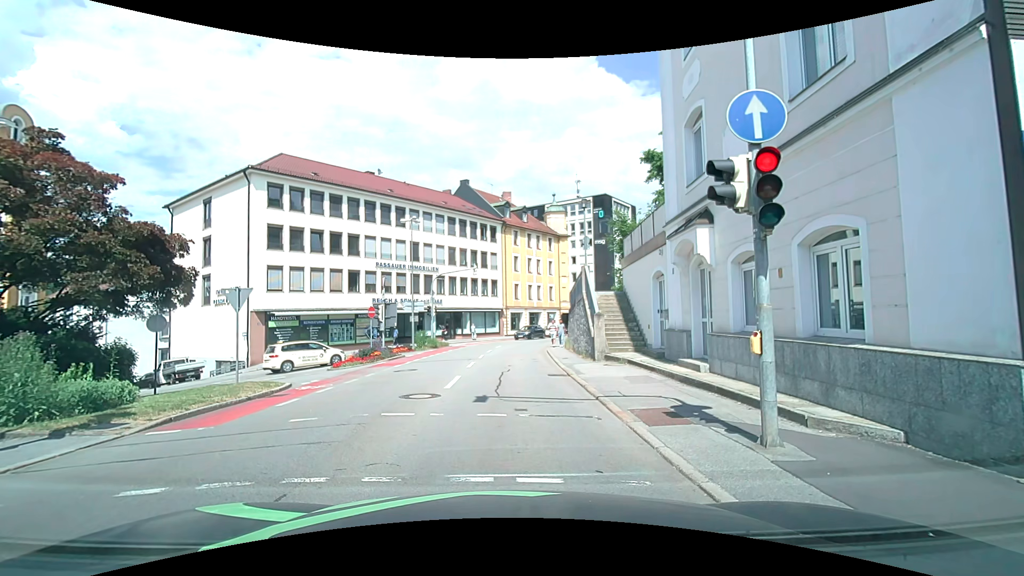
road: tertiary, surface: asphalt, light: Day
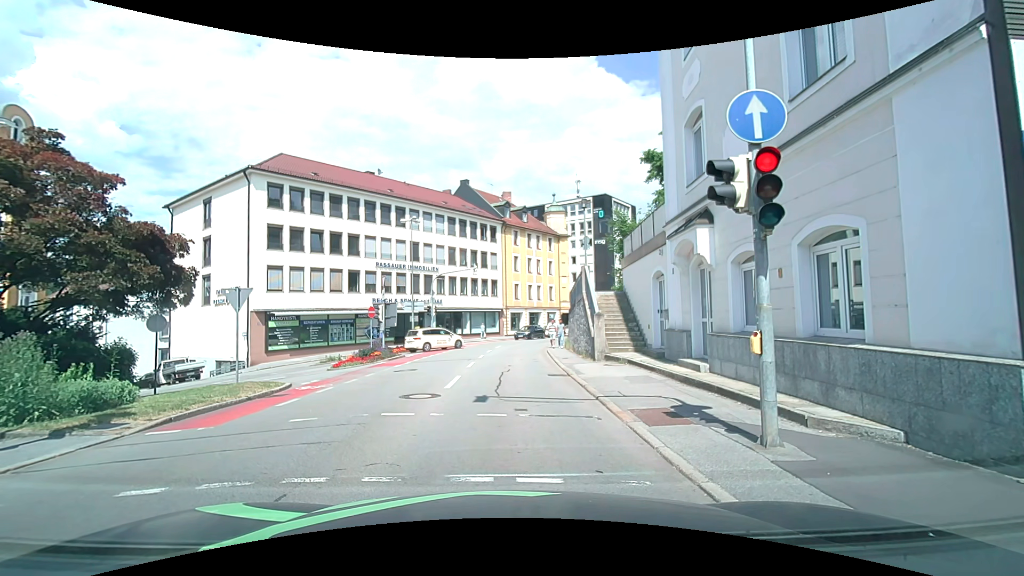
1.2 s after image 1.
(0.0, 0.0) m; 0°
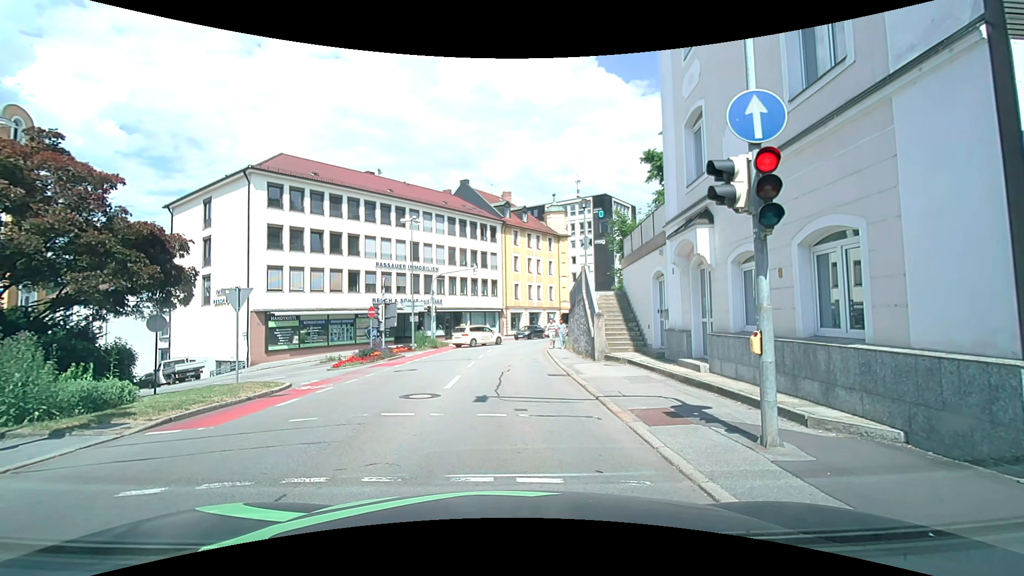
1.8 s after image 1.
(0.0, 0.0) m; 0°
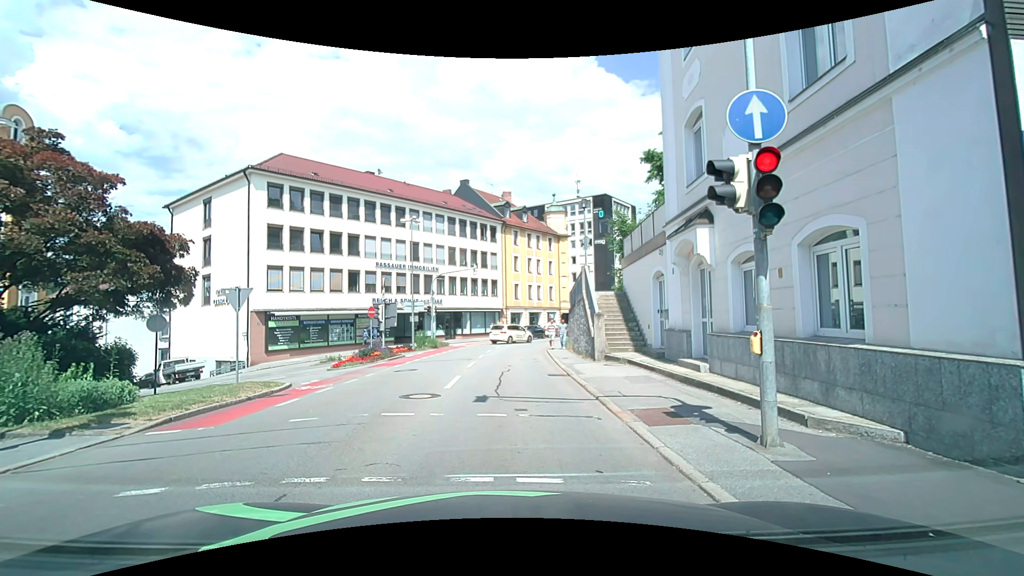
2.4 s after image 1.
(0.0, 0.0) m; 0°
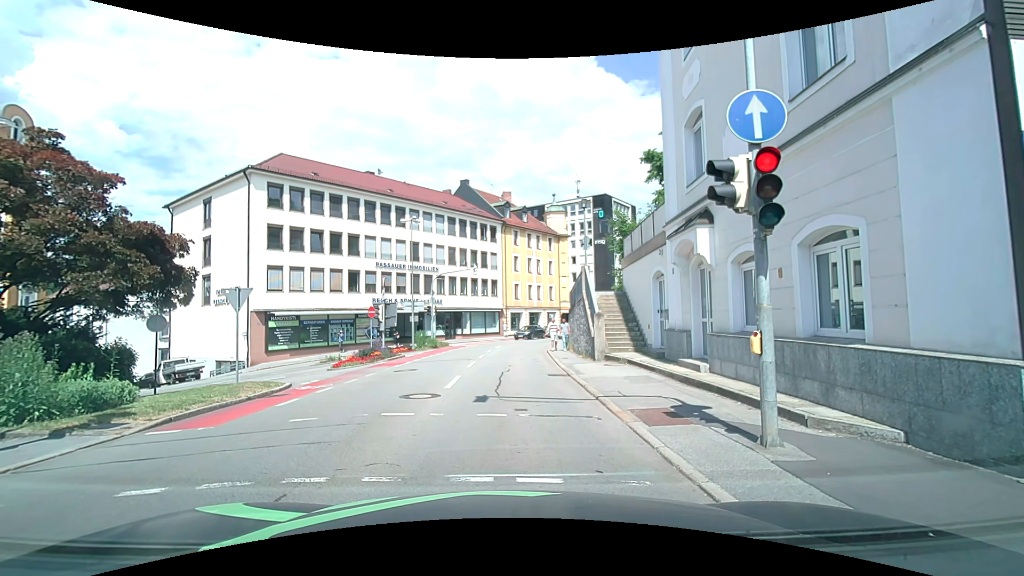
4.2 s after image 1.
(0.0, 0.0) m; 0°
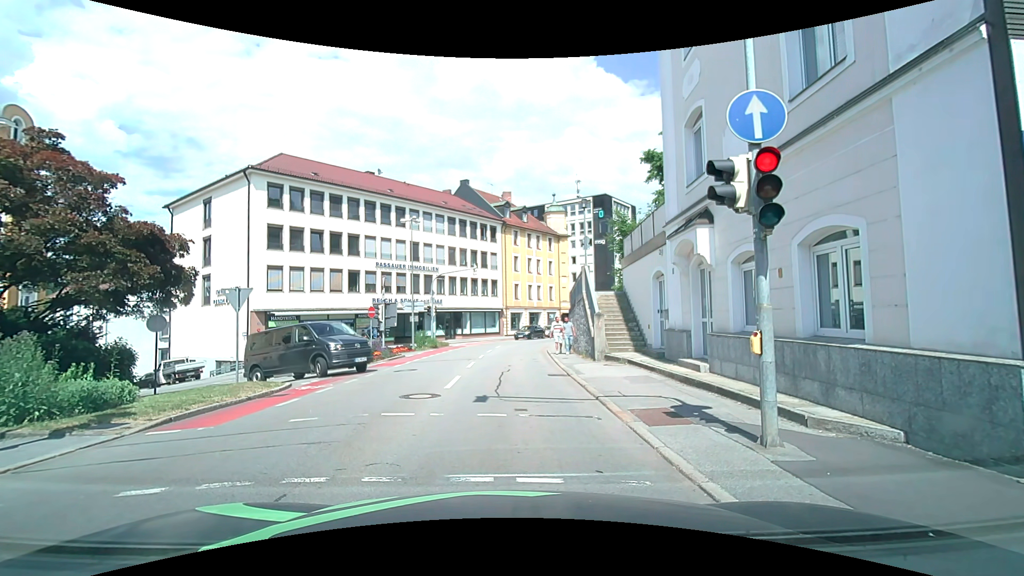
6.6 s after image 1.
(0.0, 0.0) m; 0°
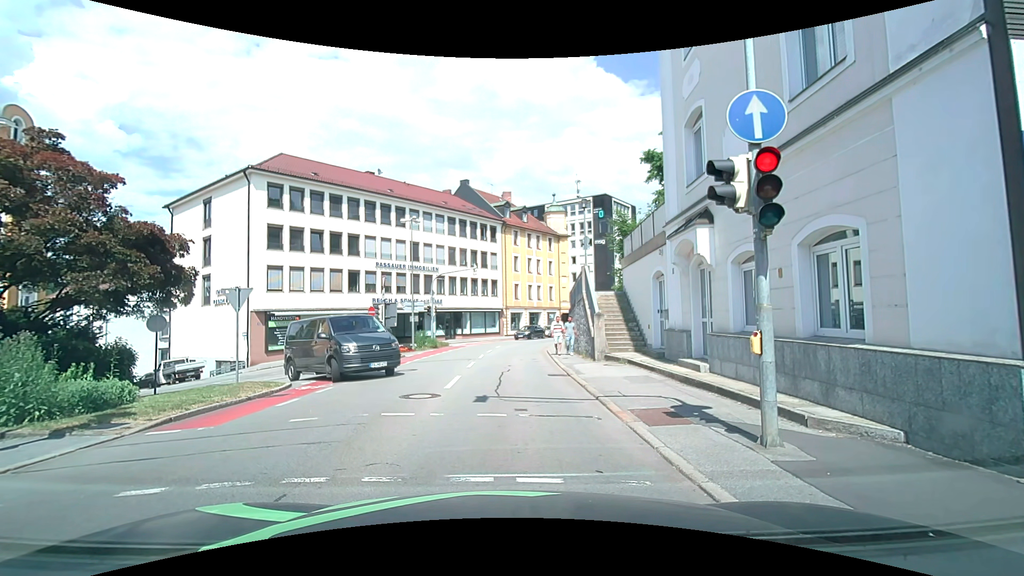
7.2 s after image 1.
(0.0, 0.0) m; 0°
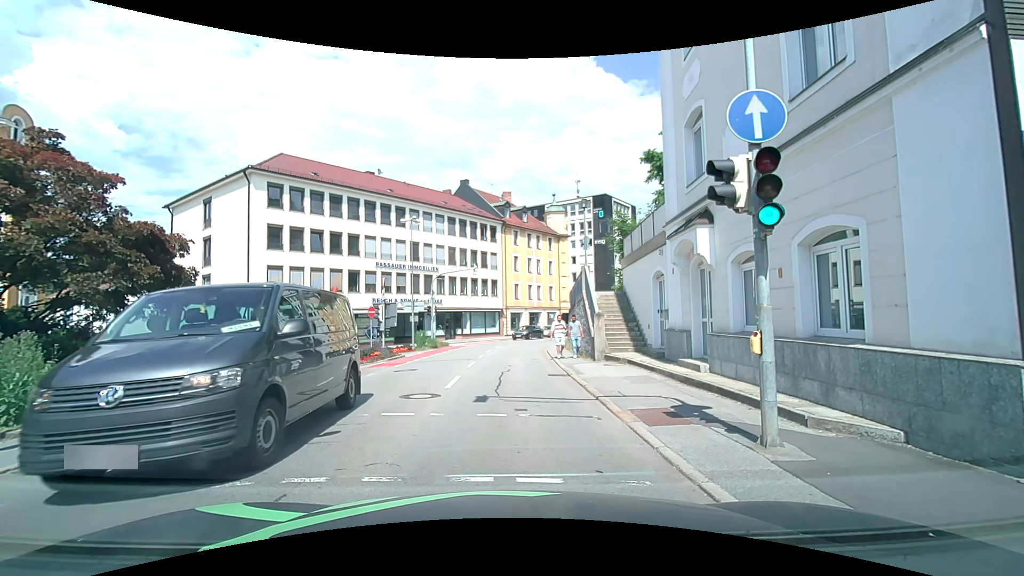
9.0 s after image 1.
(0.0, 0.0) m; 0°
